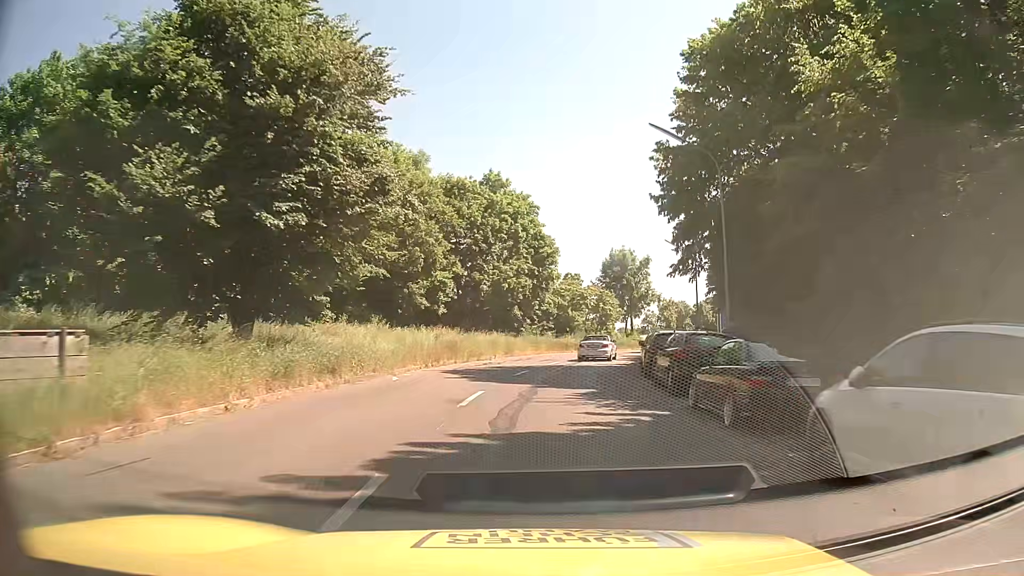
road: tertiary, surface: asphalt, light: Day
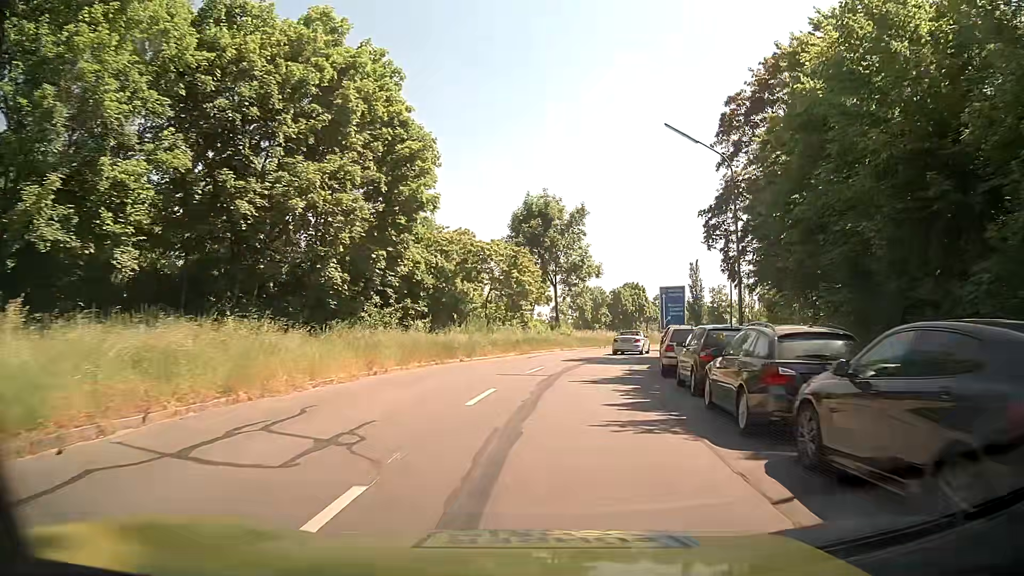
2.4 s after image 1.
(+1.8, +27.7) m; +9°
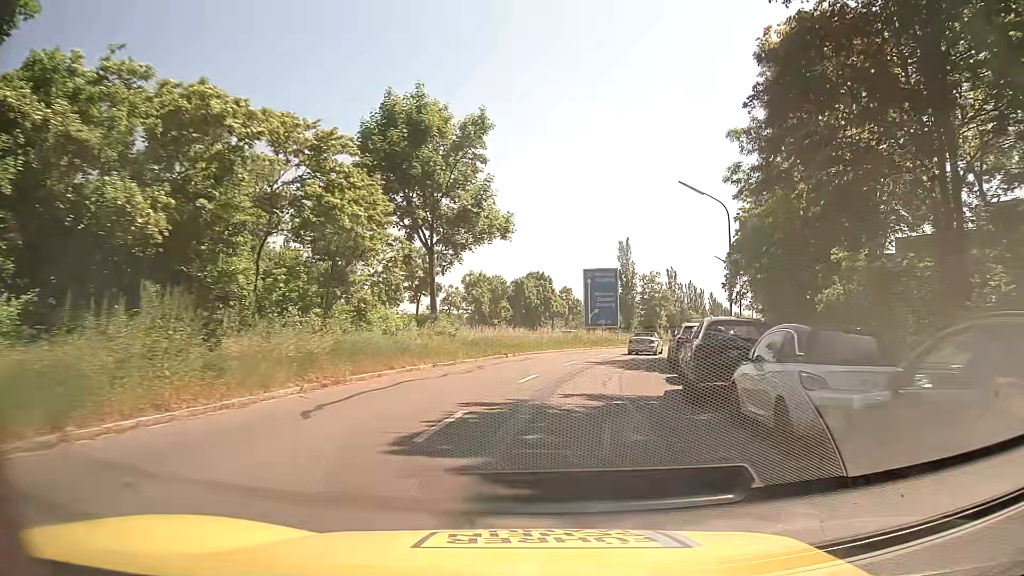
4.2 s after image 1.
(+1.6, +21.6) m; +9°
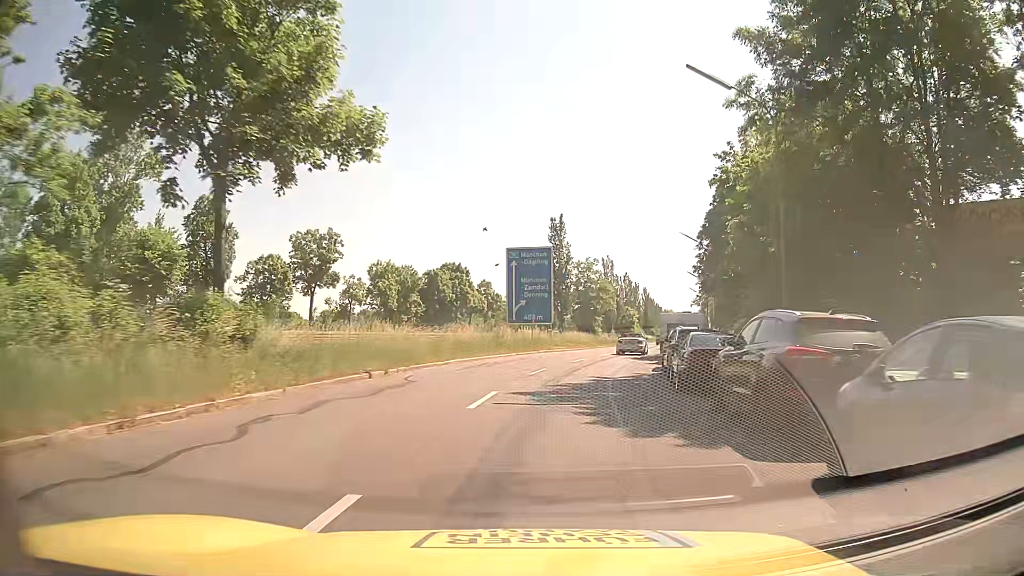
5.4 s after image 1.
(+0.8, +14.7) m; +6°
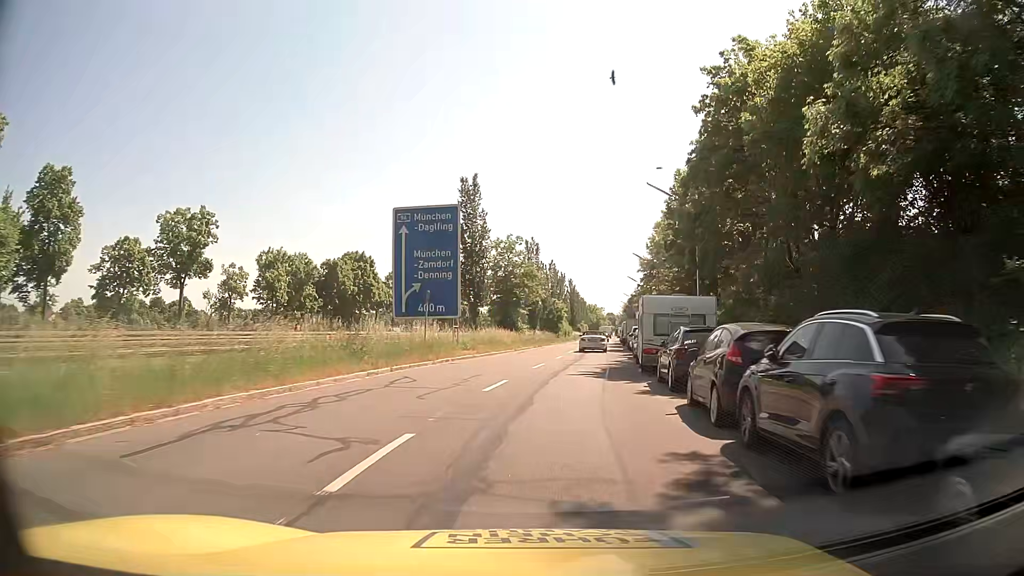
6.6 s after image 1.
(+1.0, +14.9) m; +7°
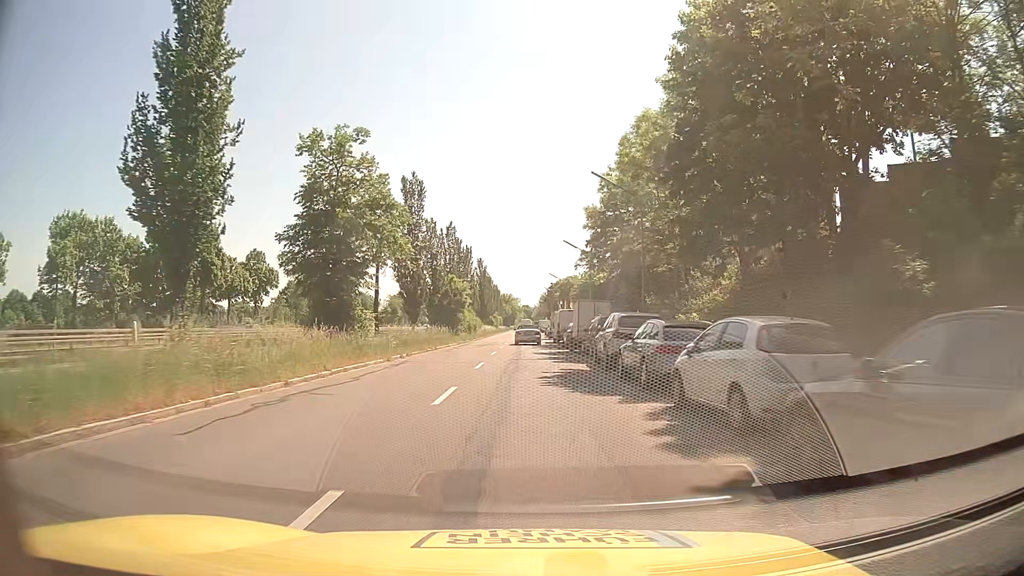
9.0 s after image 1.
(+2.5, +30.1) m; +7°
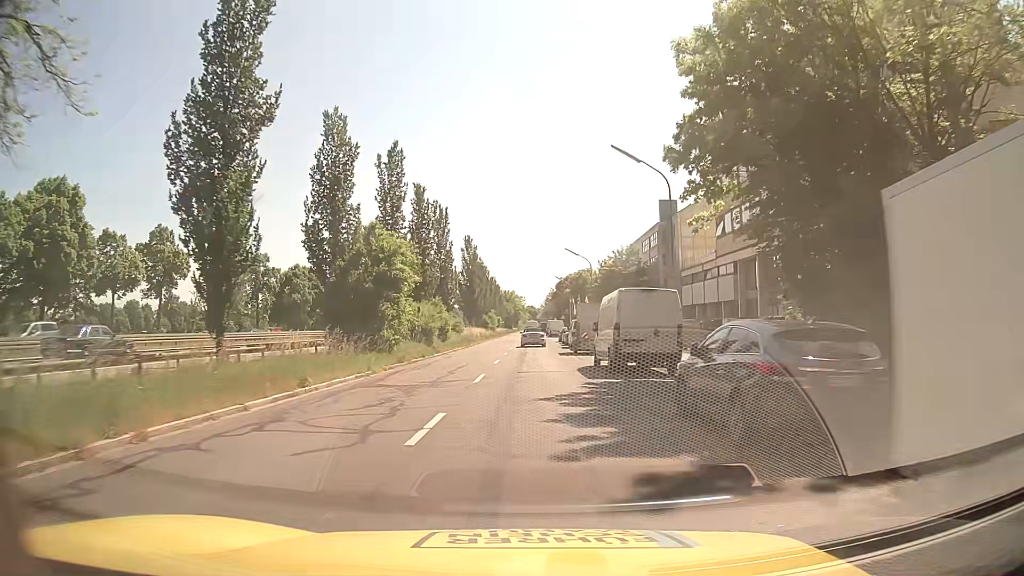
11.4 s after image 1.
(+0.4, +30.8) m; 0°
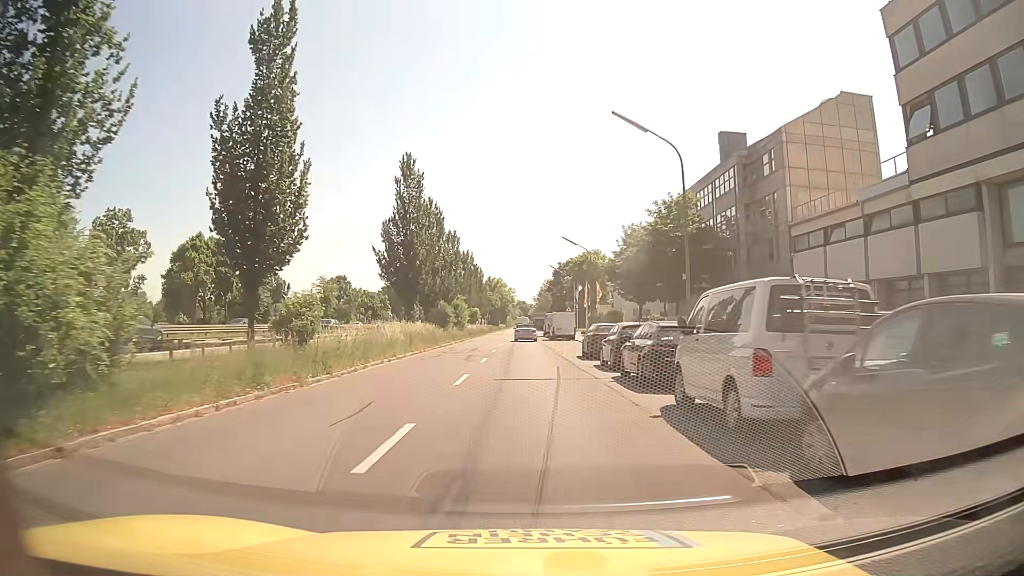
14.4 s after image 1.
(+0.3, +38.1) m; +1°
(0, +10) (0, +20) (0, +30) (0, +40) (0, +50) (0, +60) (0, +70) (0, +80) (0, +90) (0, +100) m
